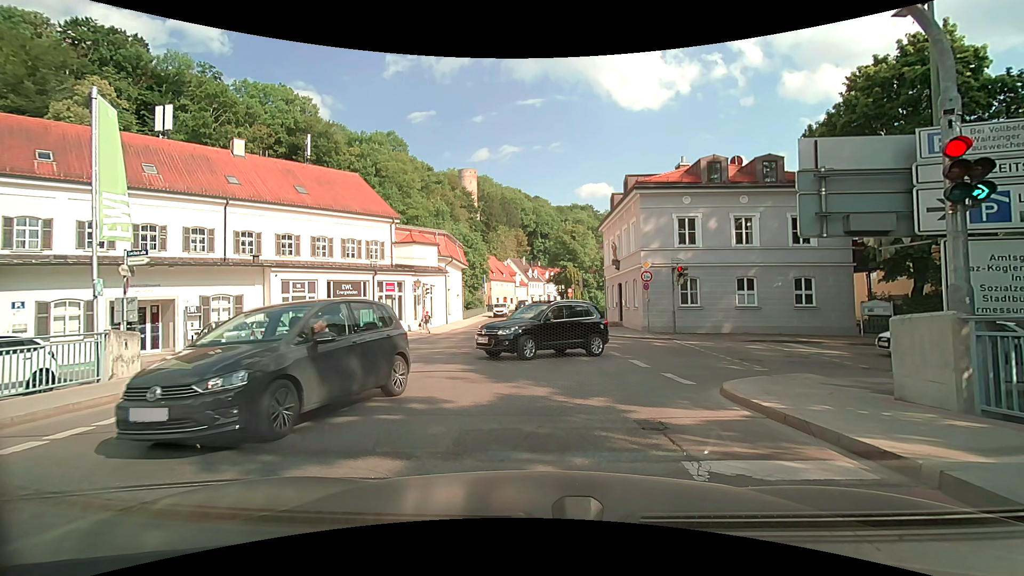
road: residential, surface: asphalt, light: Day
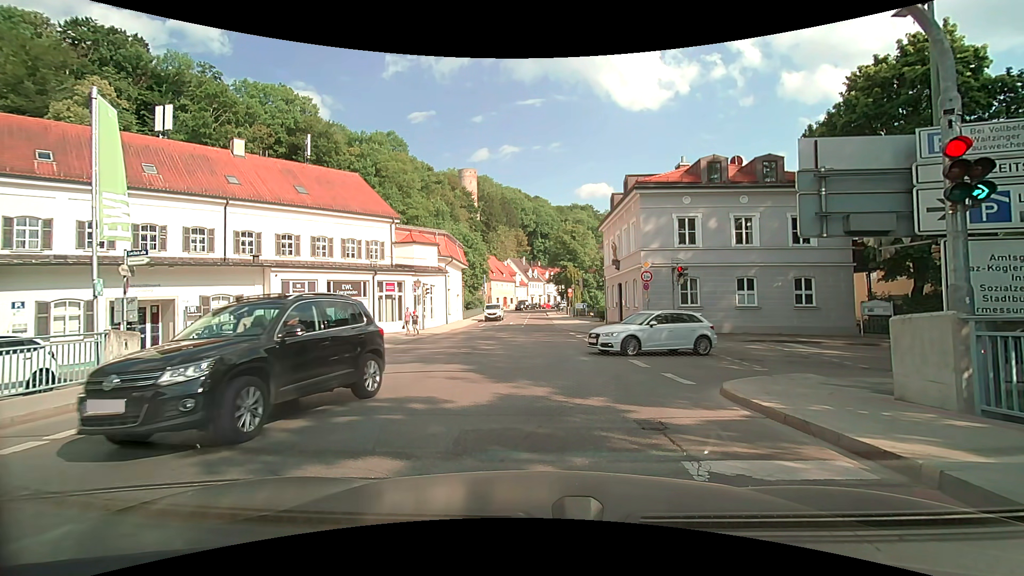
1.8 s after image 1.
(0.0, 0.0) m; 0°
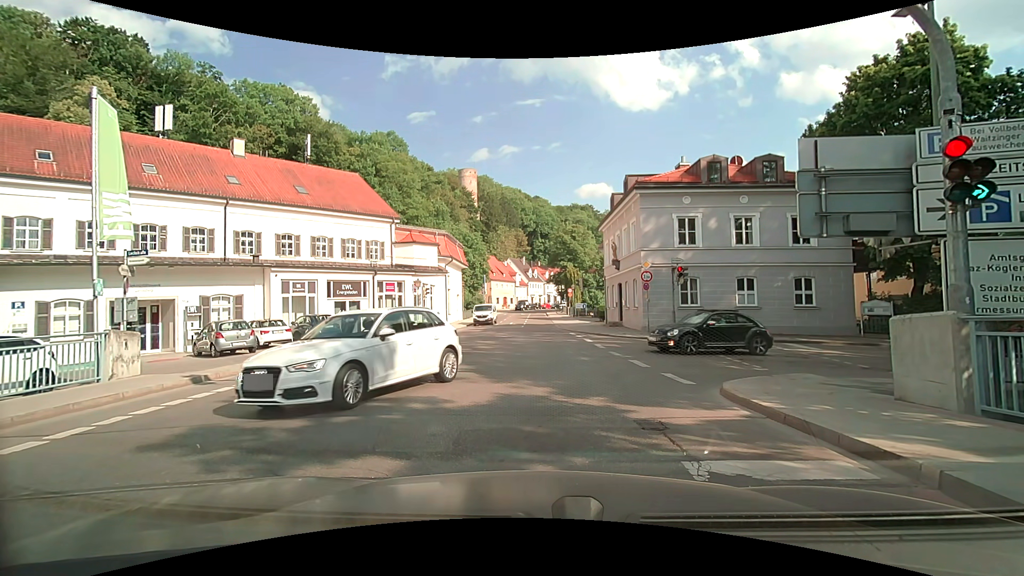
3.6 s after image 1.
(0.0, 0.0) m; 0°
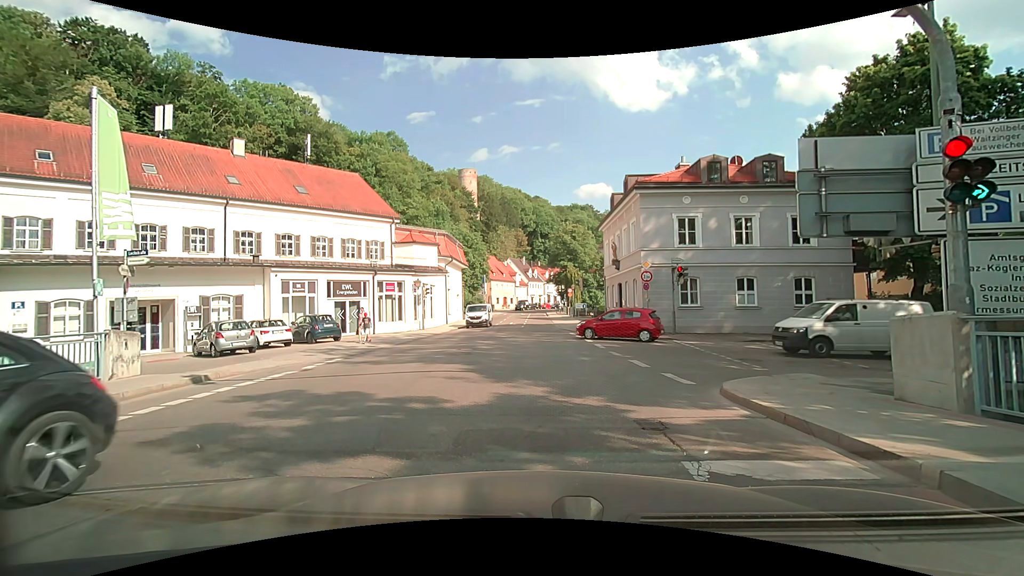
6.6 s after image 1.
(0.0, 0.0) m; 0°
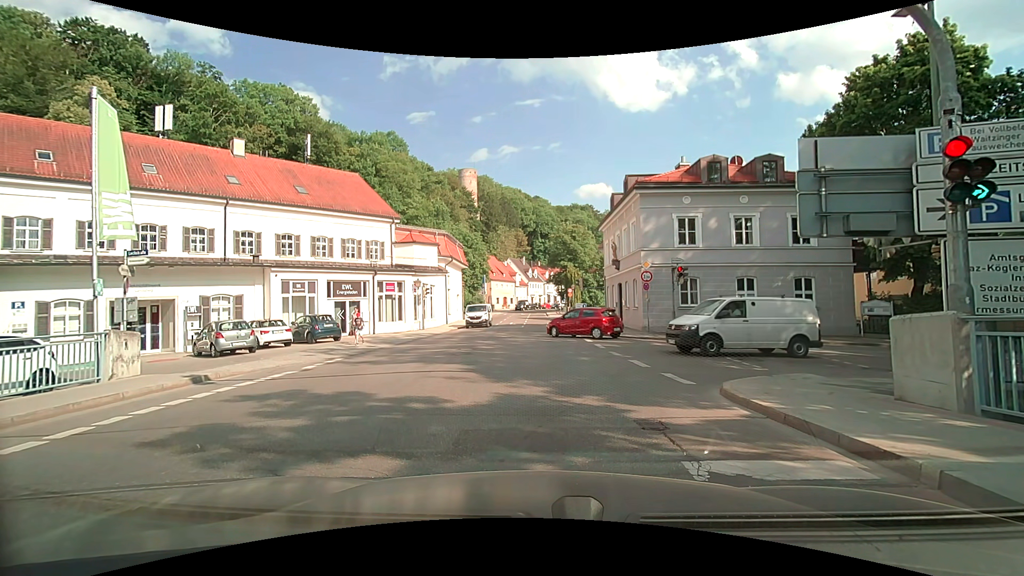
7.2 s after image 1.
(0.0, 0.0) m; 0°
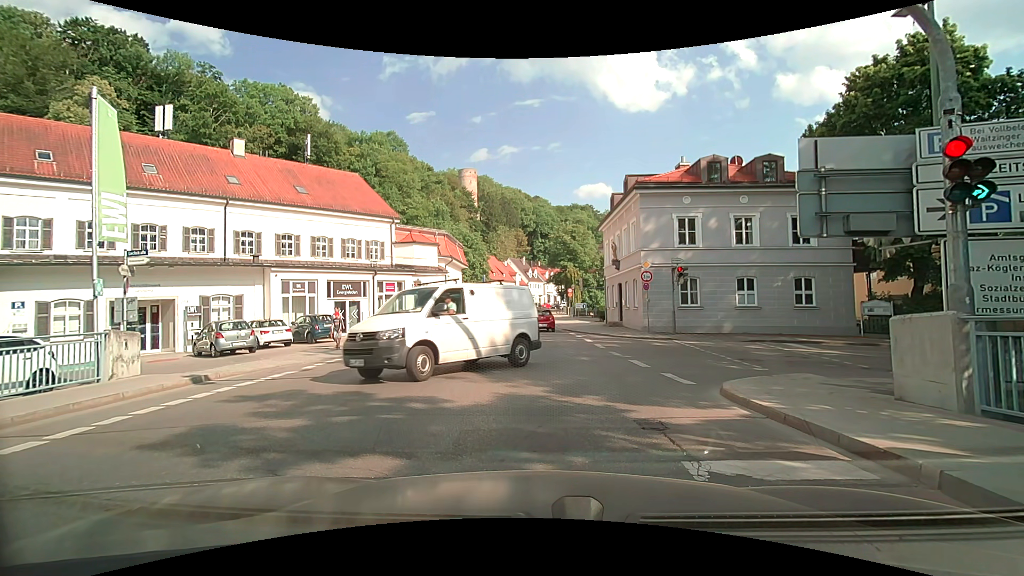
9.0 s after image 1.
(0.0, 0.0) m; 0°
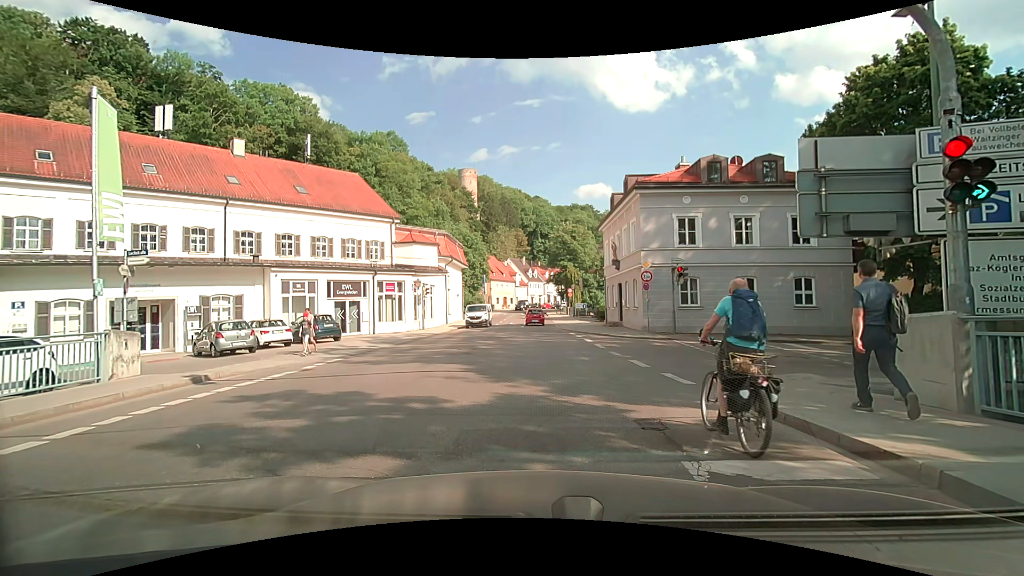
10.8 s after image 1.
(0.0, 0.0) m; 0°
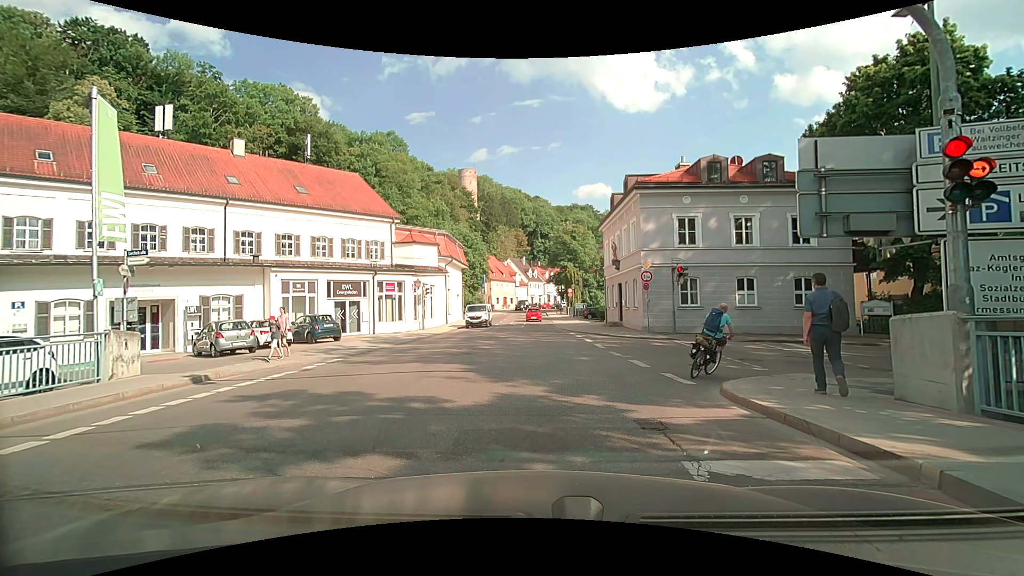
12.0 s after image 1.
(0.0, 0.0) m; 0°
(0, +10) (0, +20) (0, +30) (+1, +40) (+1, +50) (+1, +60) (+1, +70) (+1, +80) (+2, +90) (+3, +100) m
